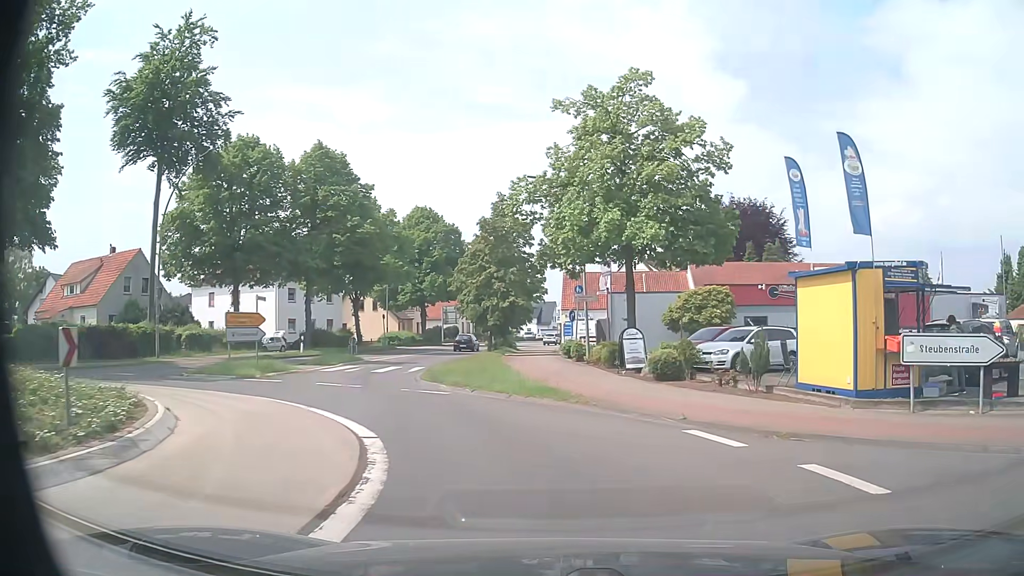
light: Day
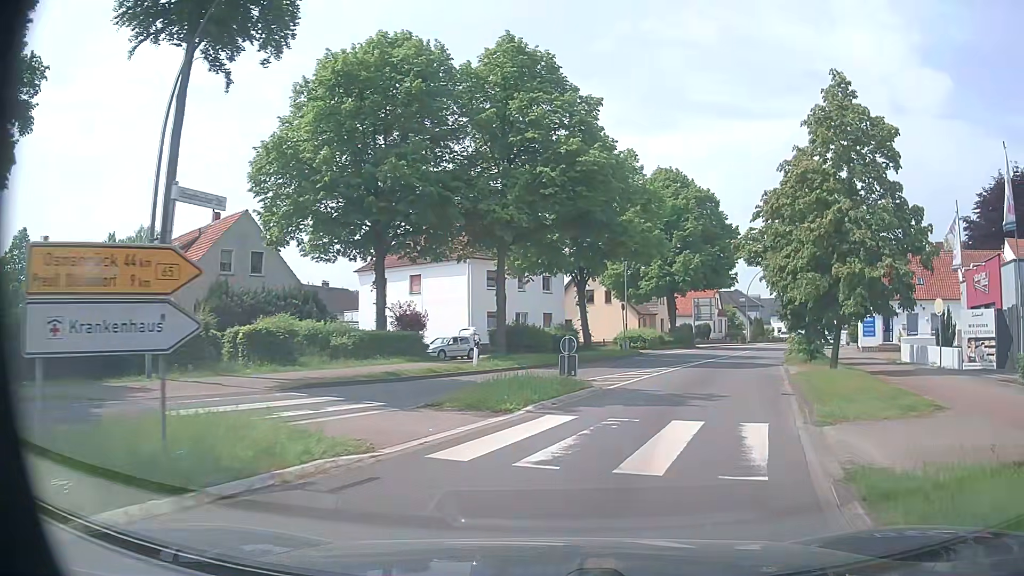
(-4.6, +18.7) m; -20°
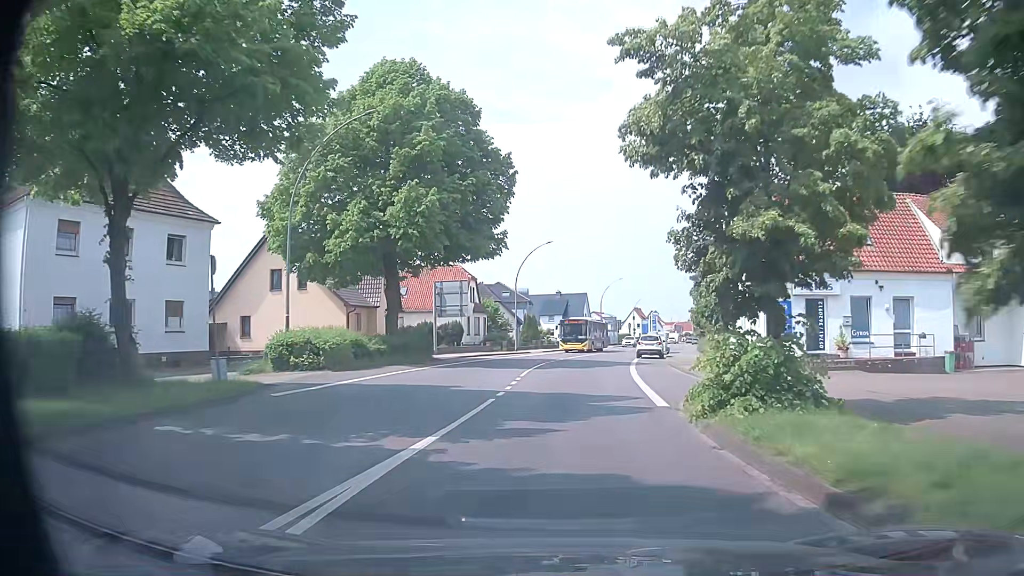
(+6.4, +25.9) m; +20°
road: primary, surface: asphalt
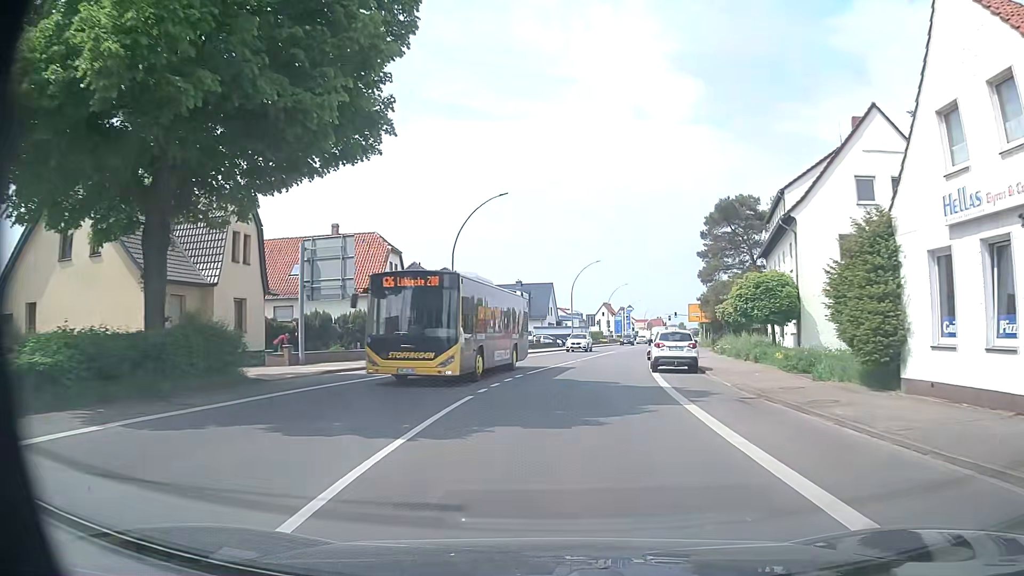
(+0.7, +20.3) m; +4°
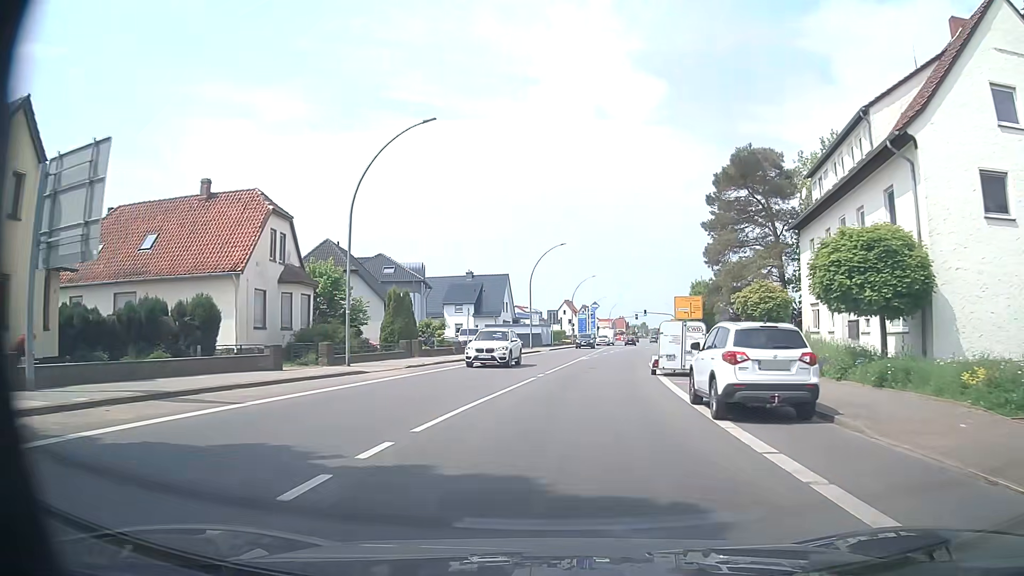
(+0.3, +14.6) m; +3°
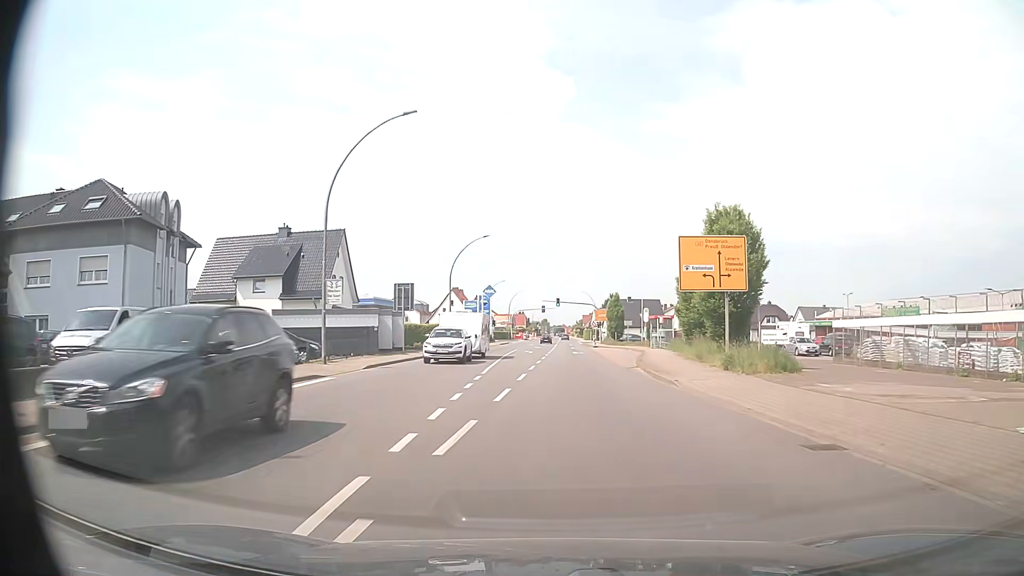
(+2.9, +37.2) m; +9°
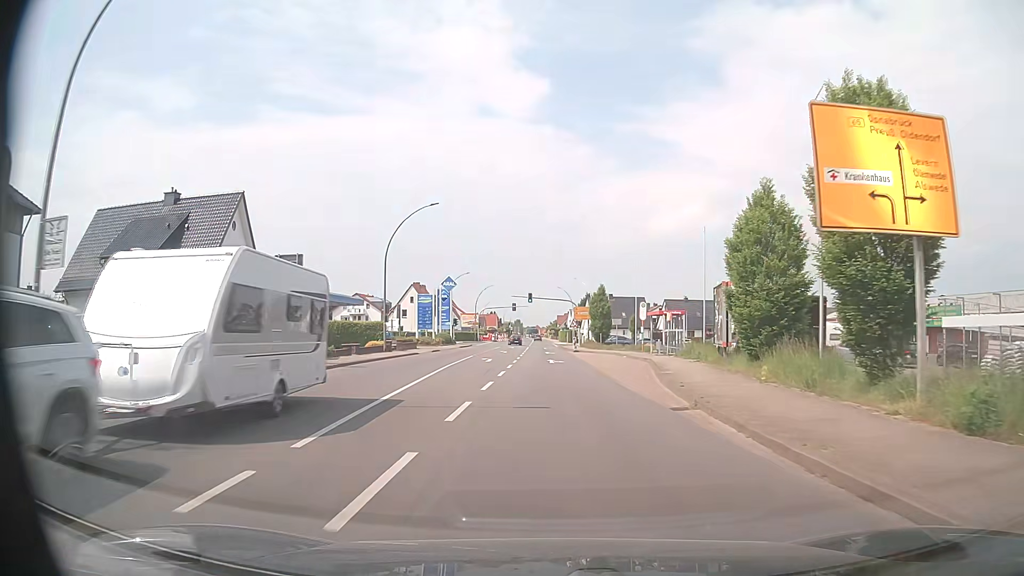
(+0.3, +15.1) m; +2°
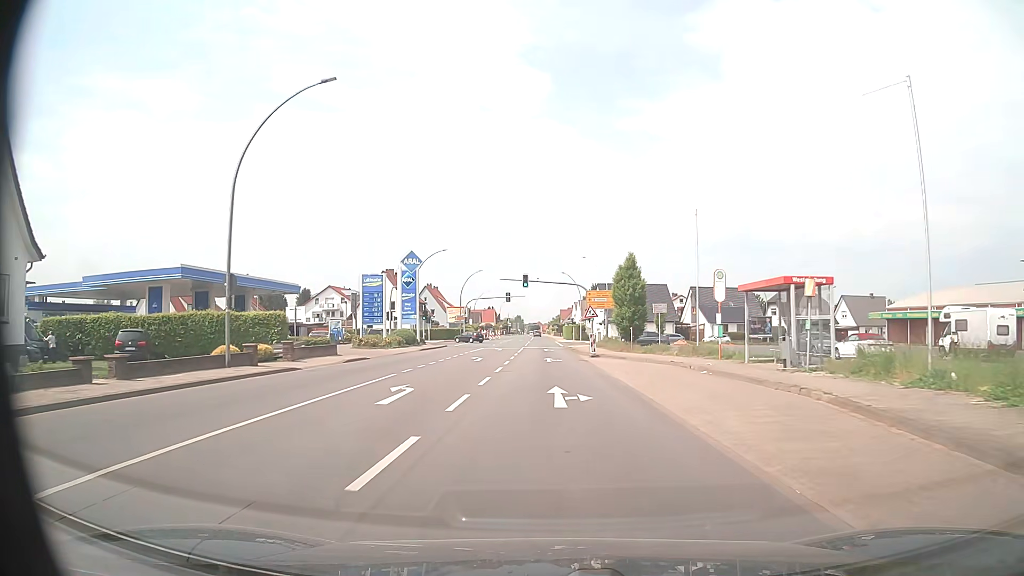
(0.0, +22.9) m; 0°
(0, +10) (0, +20) (0, +30) (0, +40) (0, +50) (0, +60) (0, +70) (0, +80) (-1, +90) (-1, +100) m
